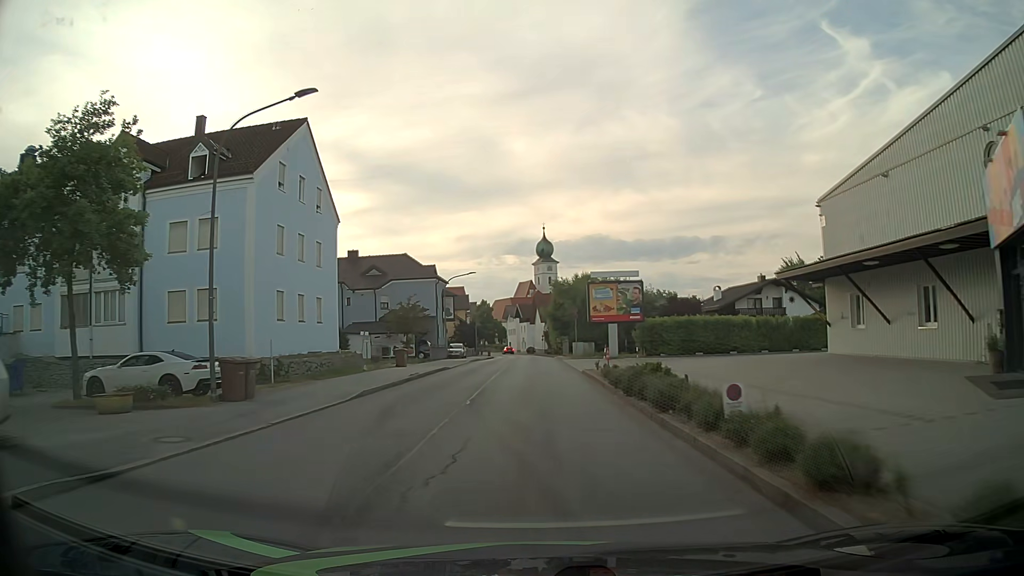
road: unclassified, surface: asphalt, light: Day
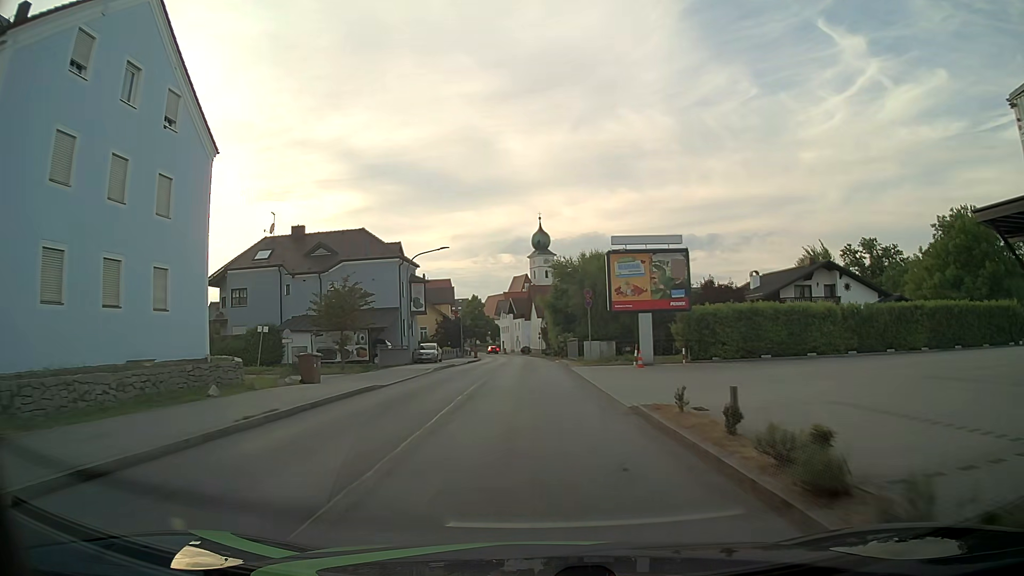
(+0.2, +15.3) m; +1°
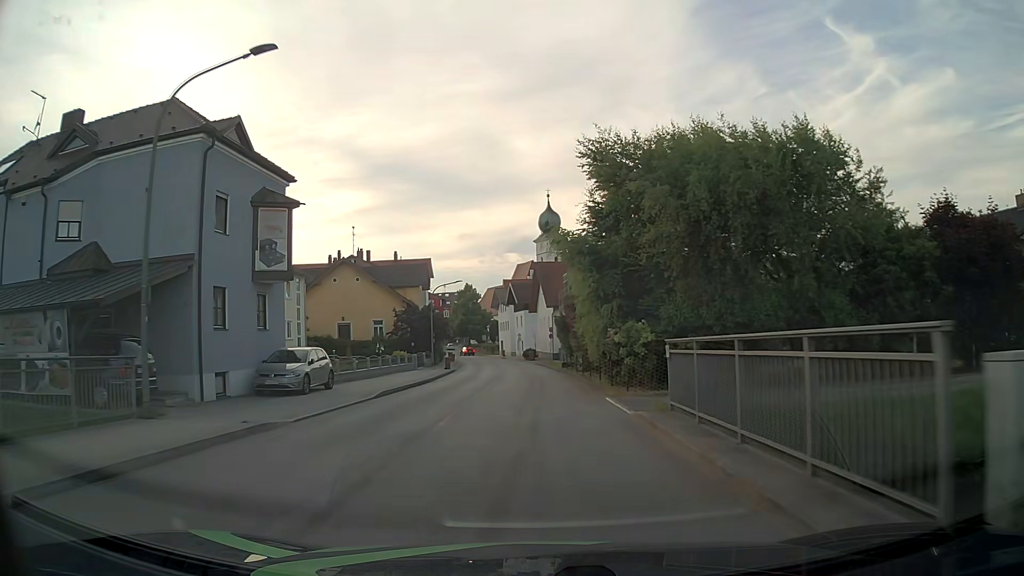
(-0.1, +30.6) m; -1°
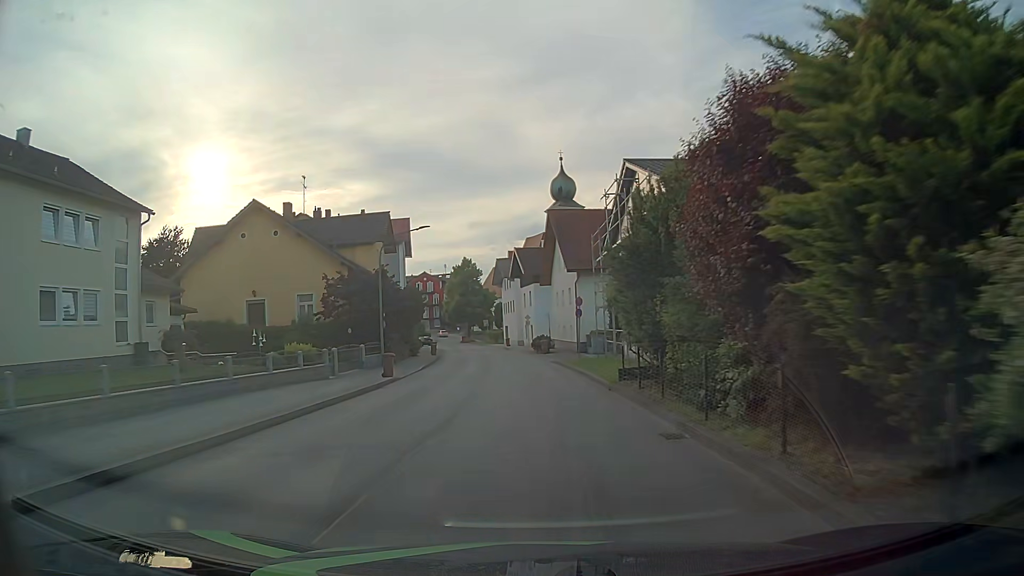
(-0.1, +23.1) m; -1°
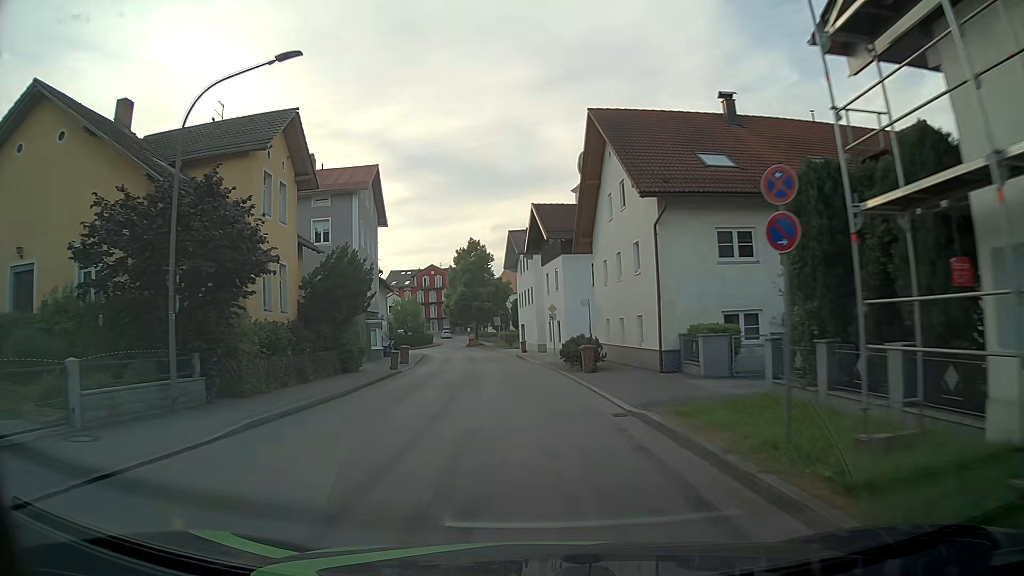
(-0.4, +23.2) m; -2°
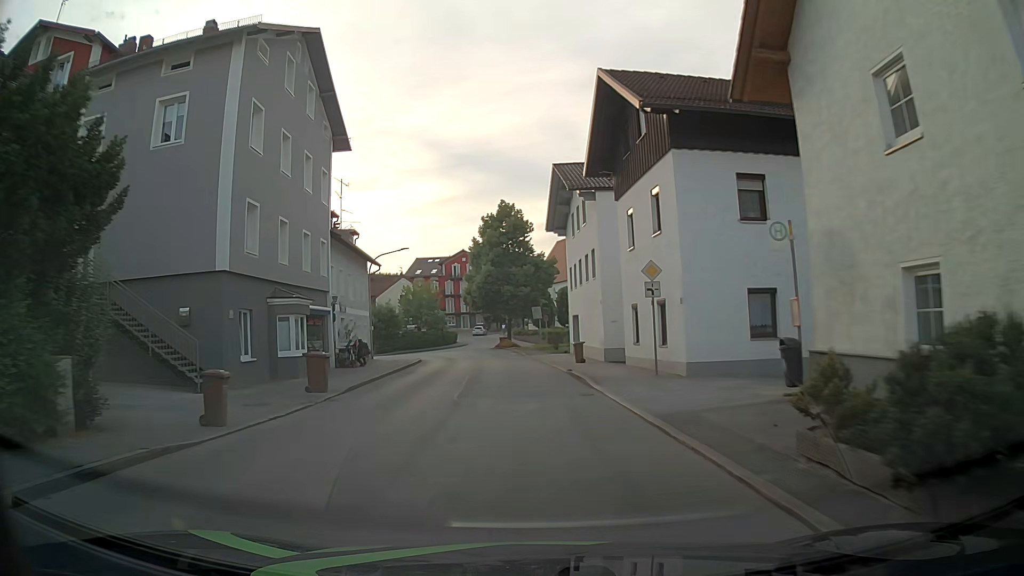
(-0.8, +22.7) m; -4°
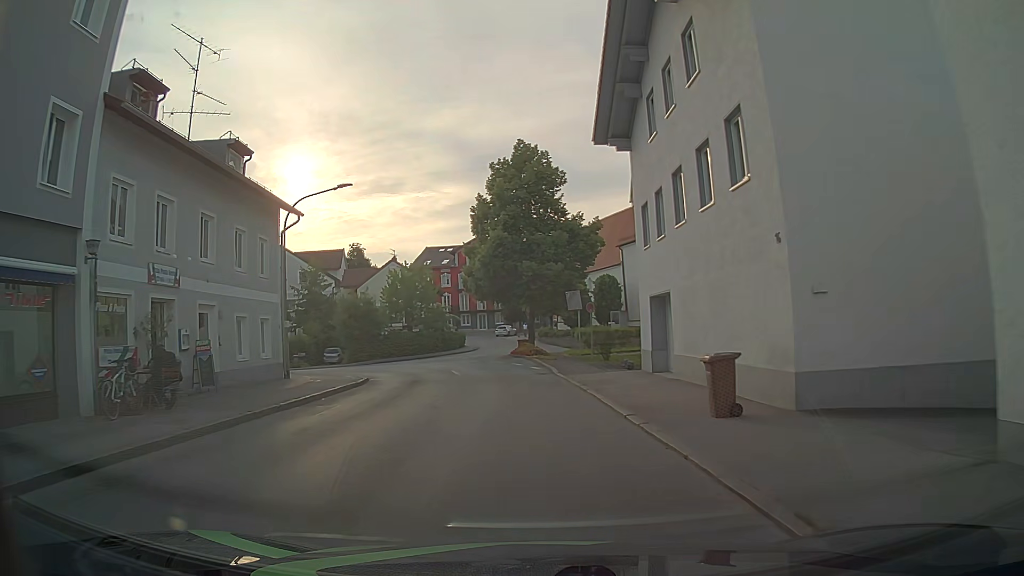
(-0.2, +19.6) m; -2°
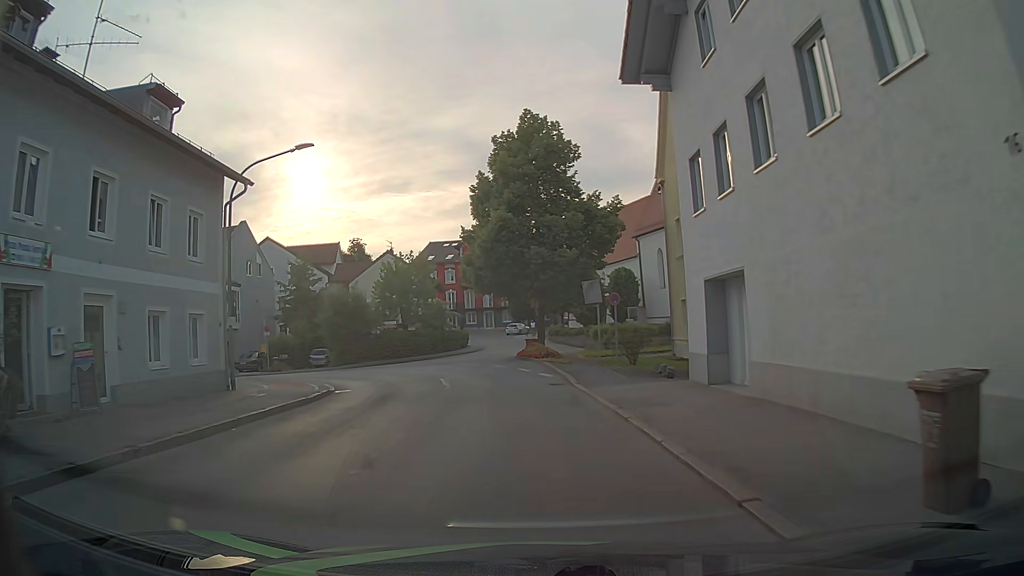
(-0.1, +5.7) m; -1°
(0, +10) (-1, +20) (-4, +29) (-11, +36) (-20, +39) (-30, +39) (-40, +40) (-50, +41) (-60, +41) (-70, +42) m
